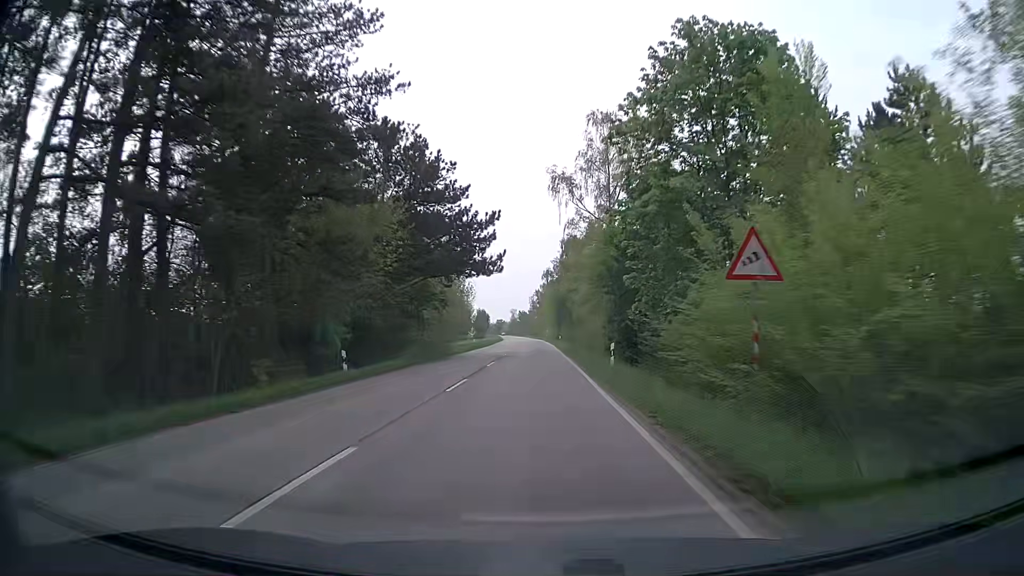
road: secondary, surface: asphalt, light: Day
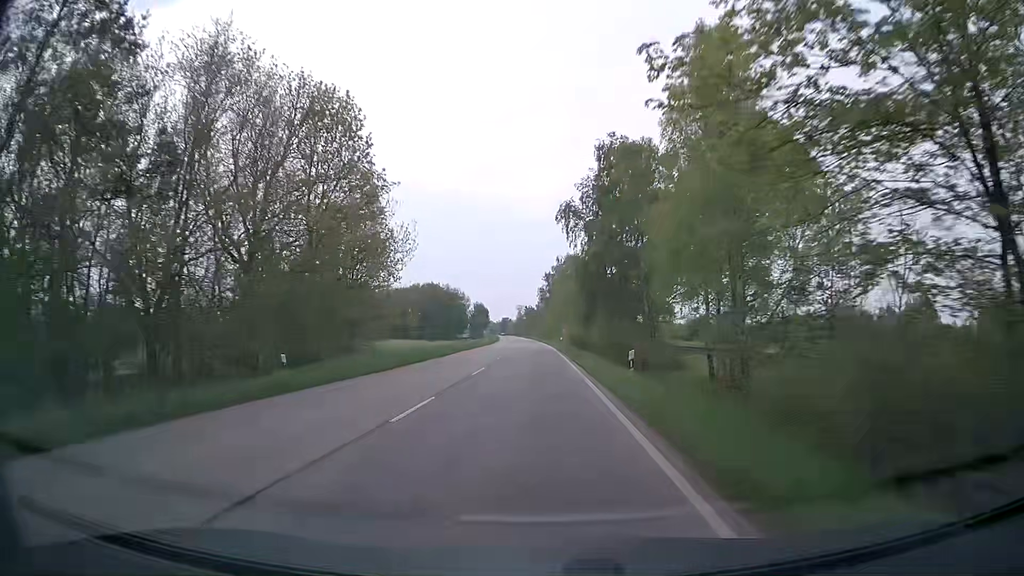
(-0.3, +53.8) m; -1°
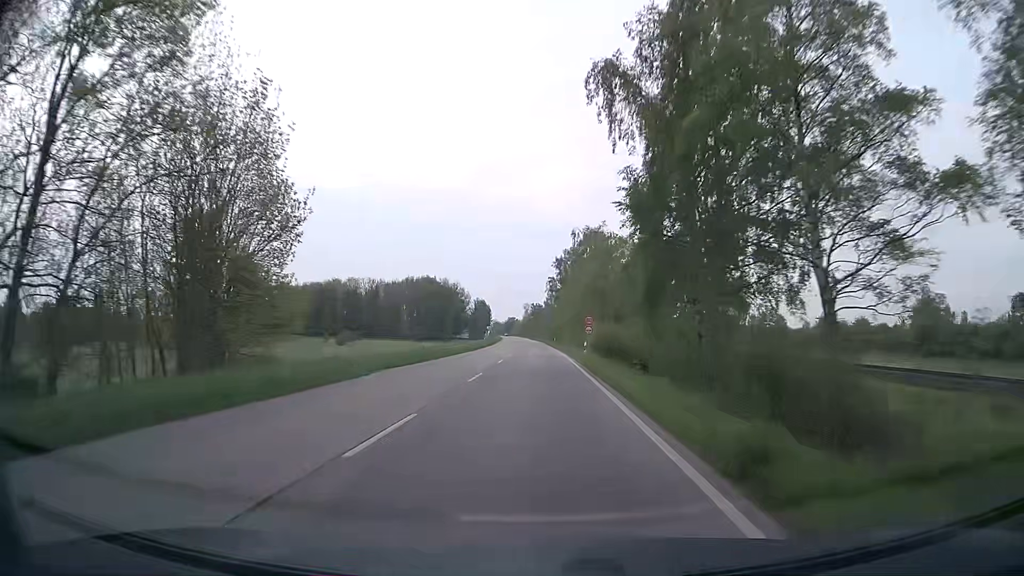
(0.0, +27.1) m; -1°
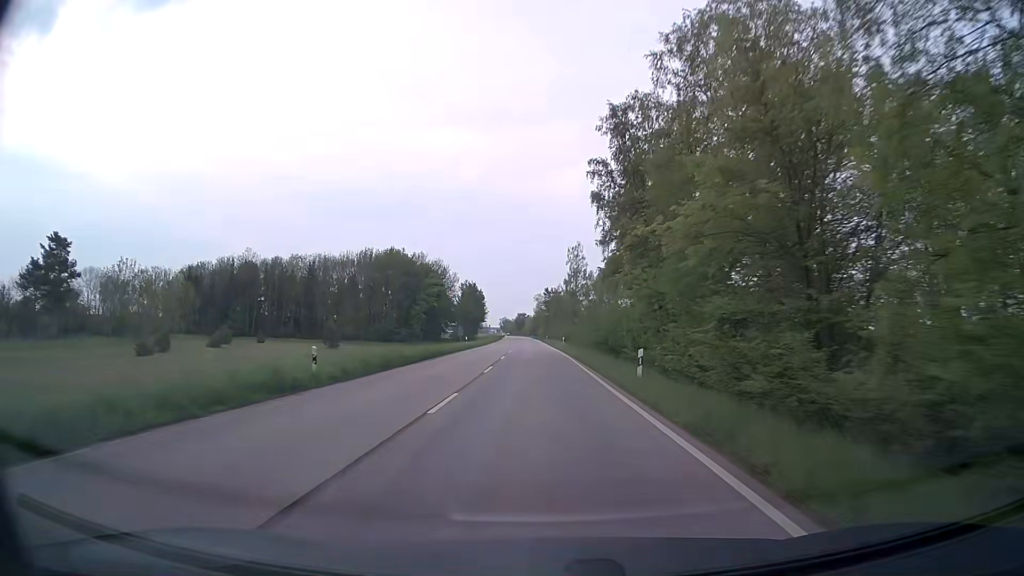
(-0.6, +68.0) m; -1°
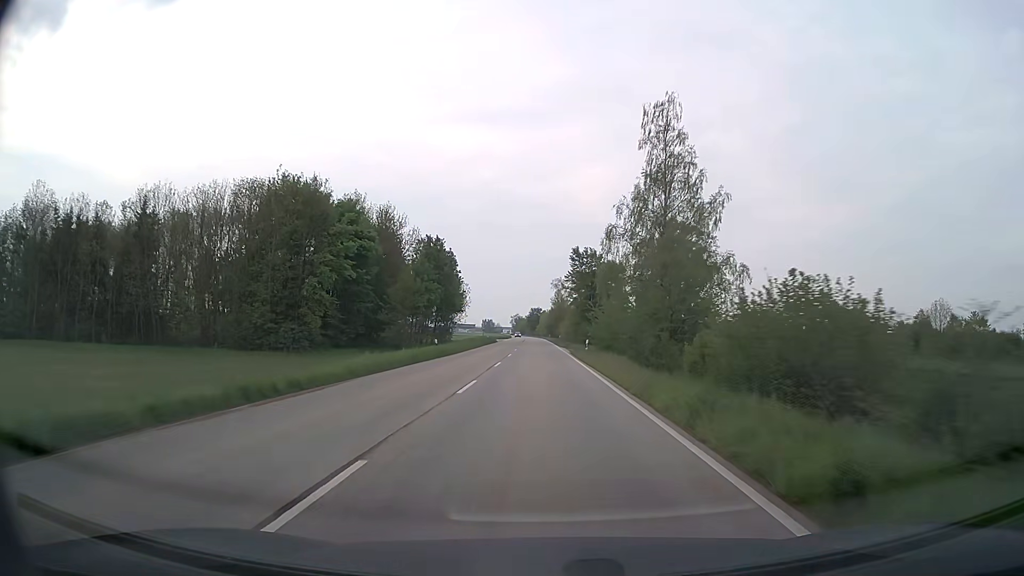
(-1.3, +68.1) m; -2°
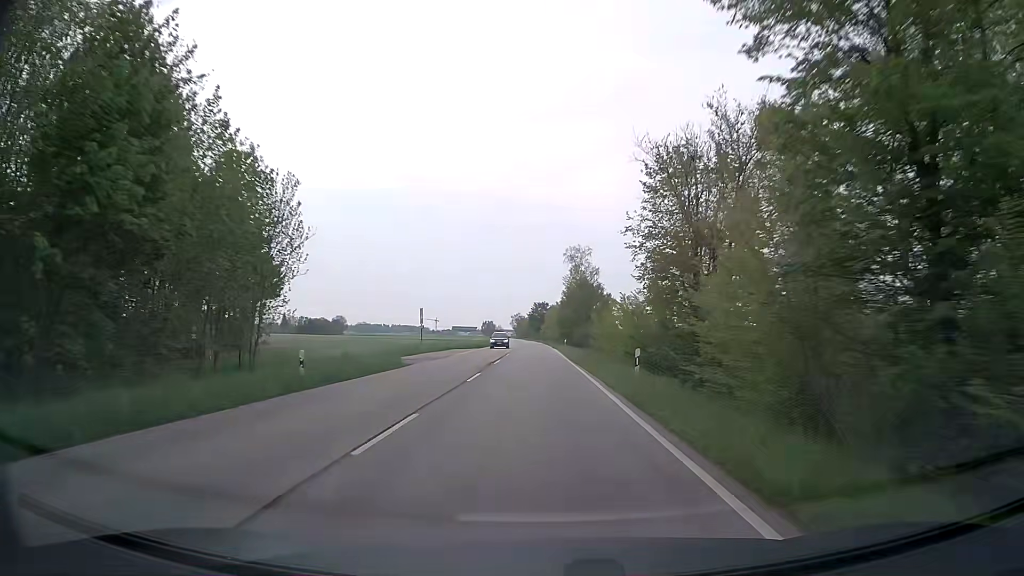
(-0.2, +67.7) m; 0°
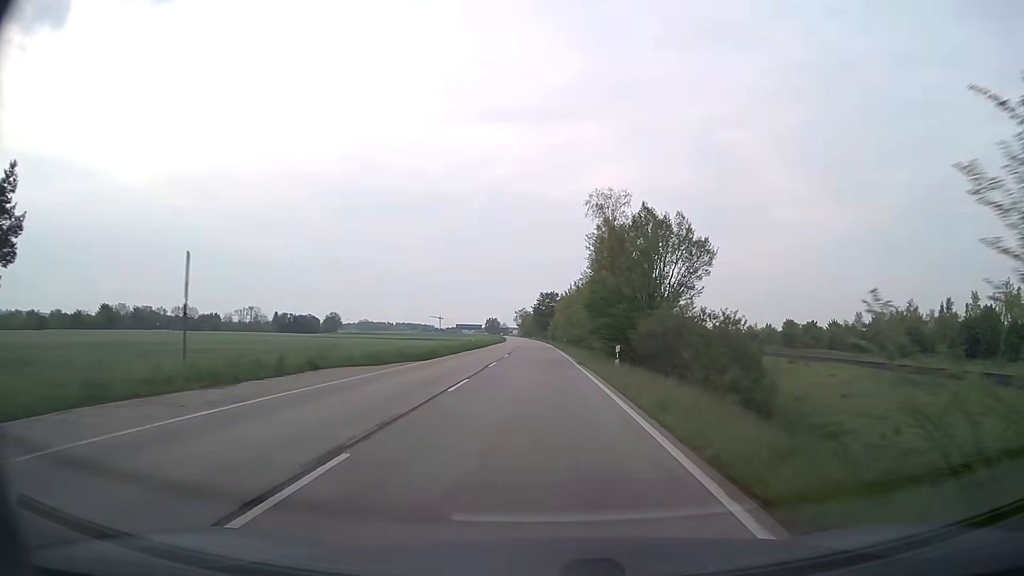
(-0.2, +40.1) m; -1°
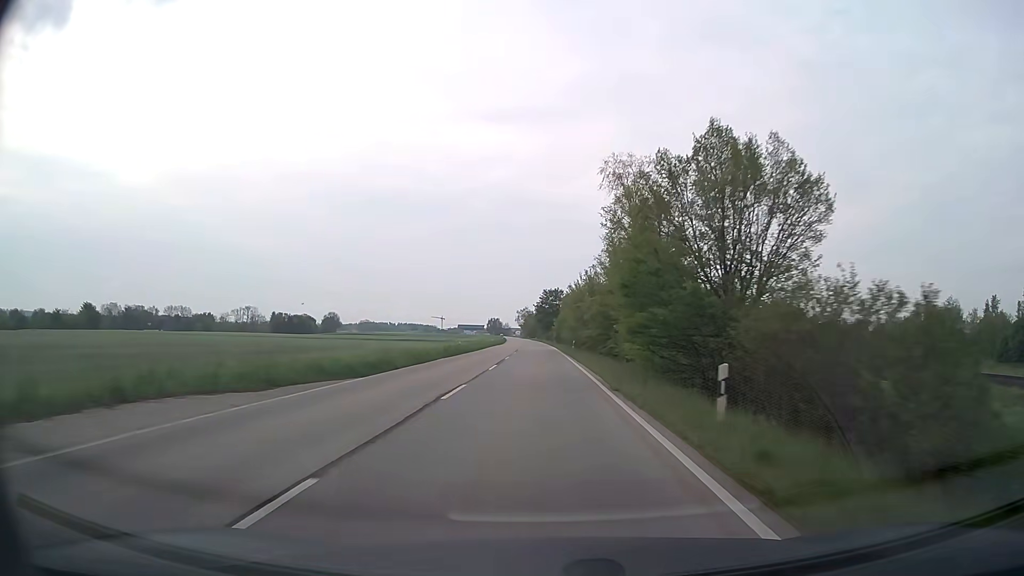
(0.0, +13.3) m; 0°
(0, +10) (0, +20) (0, +30) (0, +40) (0, +50) (-1, +60) (-1, +70) (-1, +80) (-1, +90) (-1, +100) m
